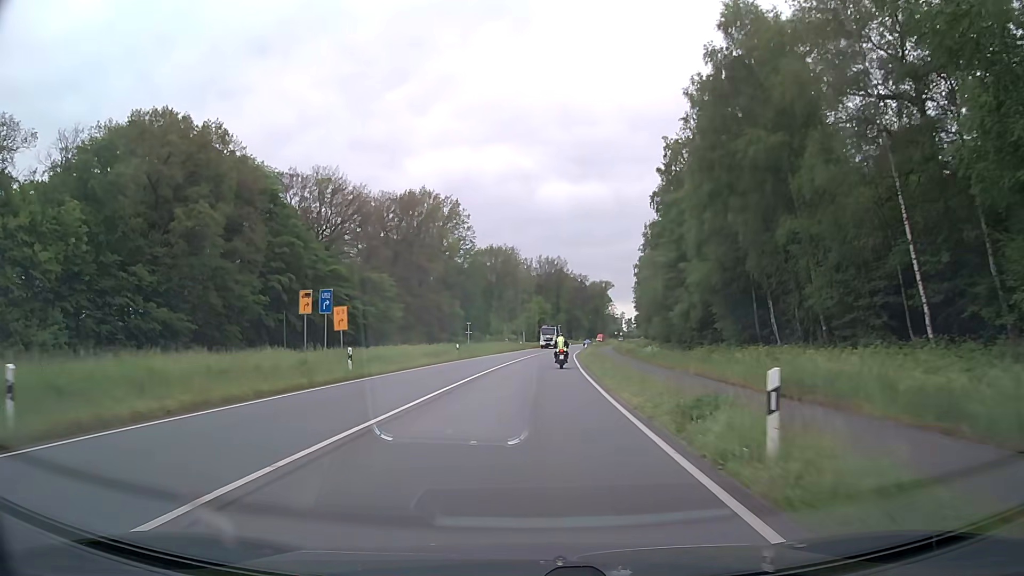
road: primary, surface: asphalt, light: Day
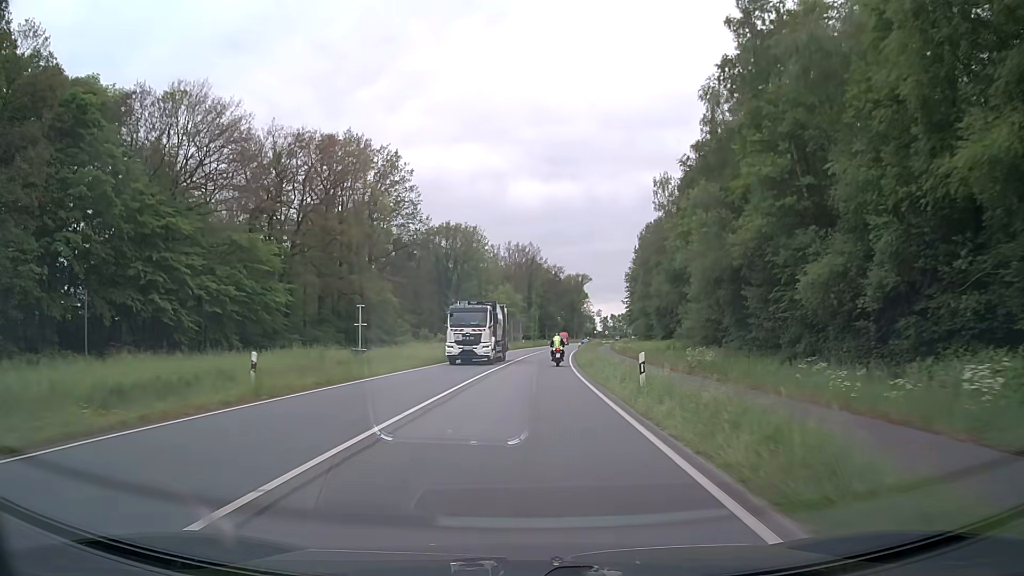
(+1.0, +32.2) m; +3°
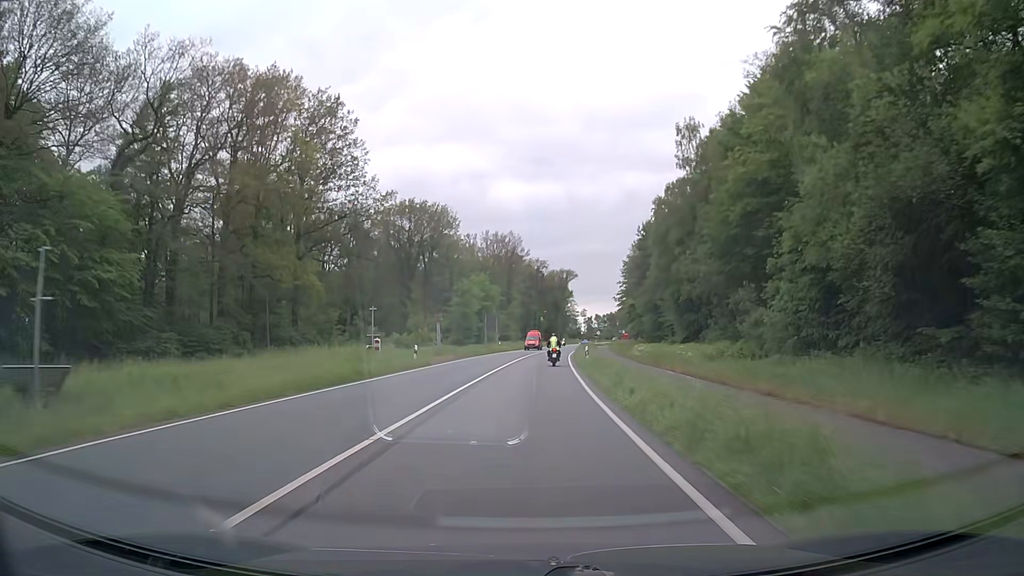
(+0.4, +21.6) m; +2°
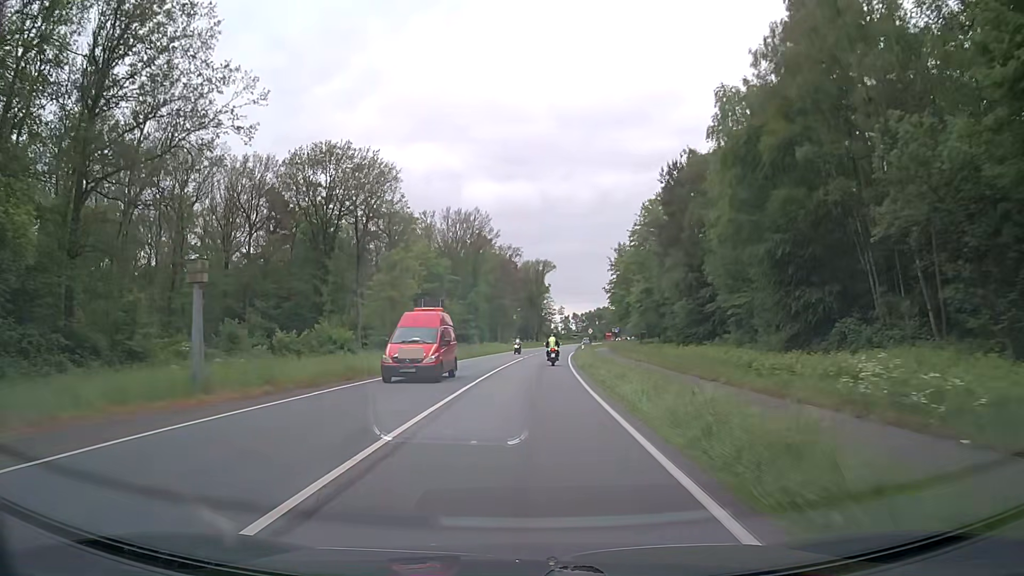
(+0.6, +32.6) m; +2°
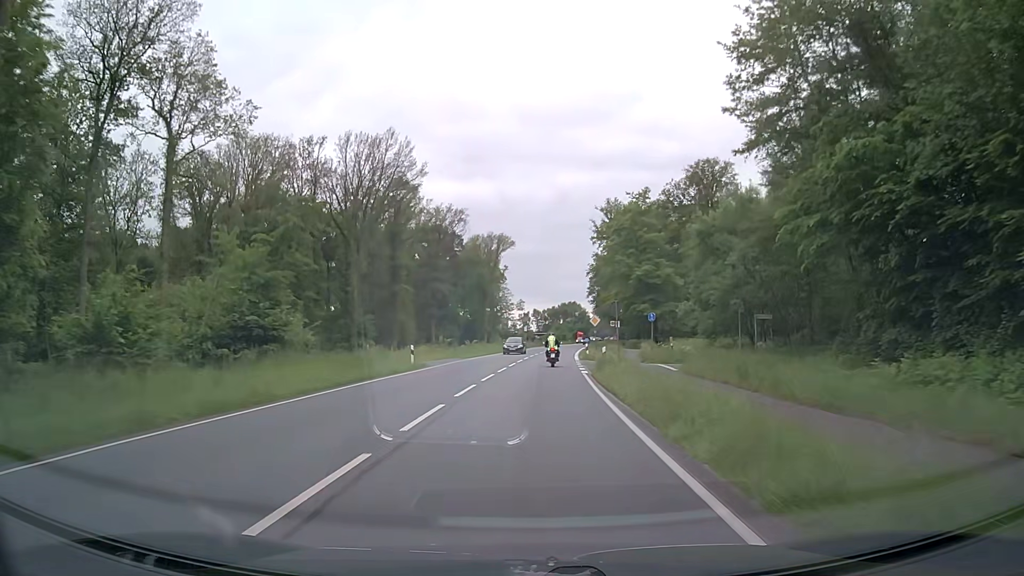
(+1.8, +54.5) m; +4°
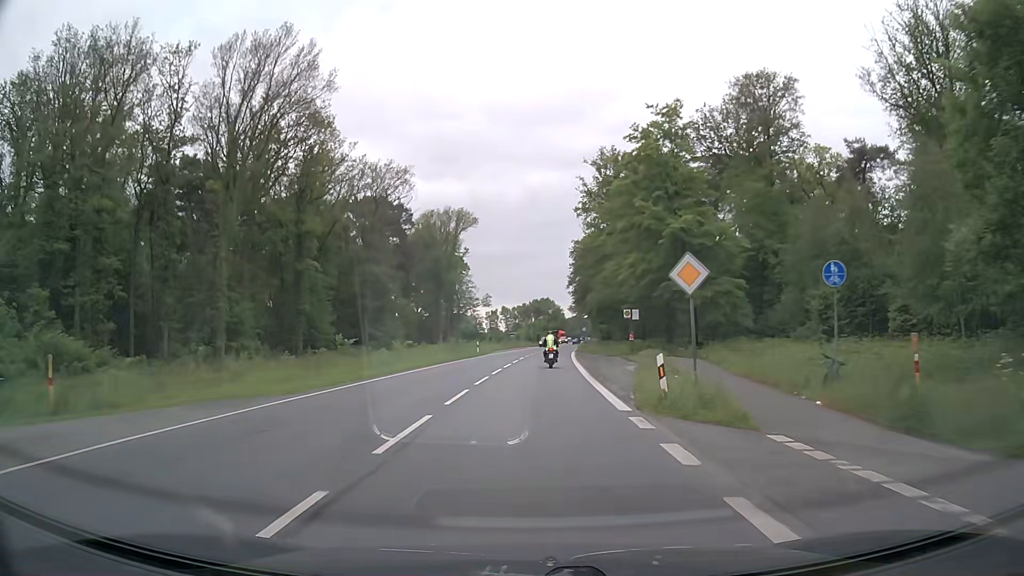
(+0.7, +32.2) m; +3°
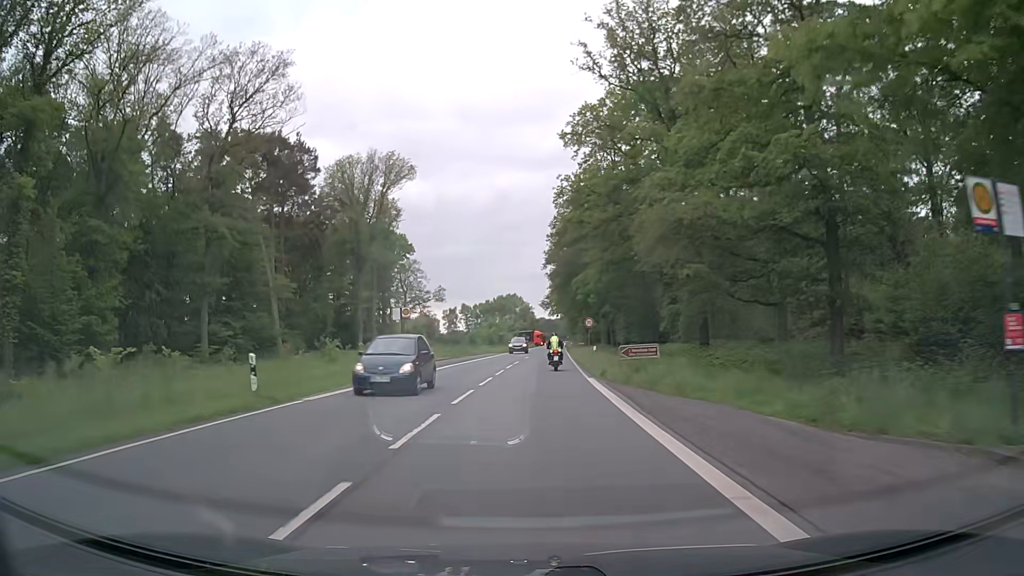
(+0.6, +41.7) m; +2°
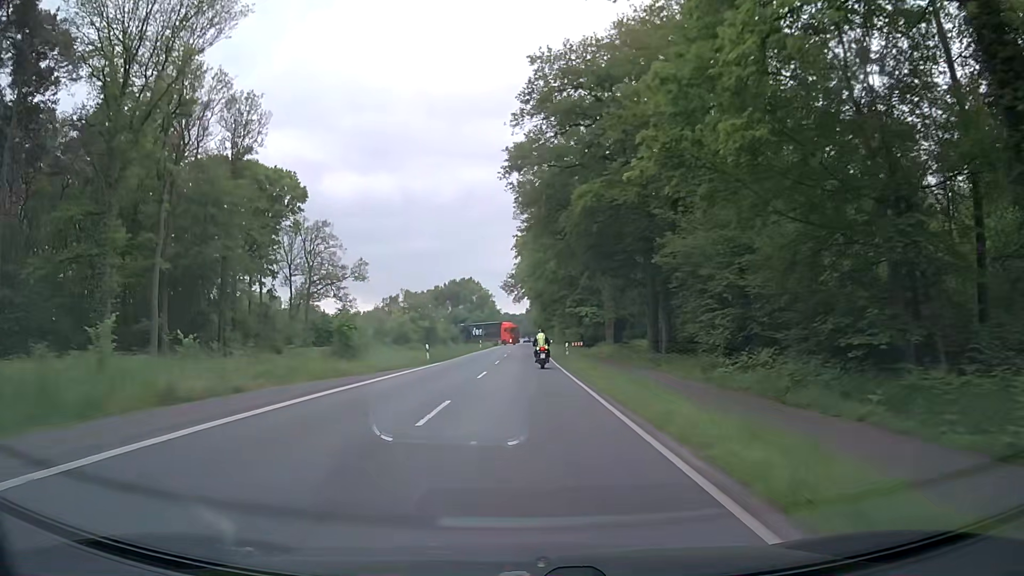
(+1.4, +52.2) m; +3°
(0, +10) (0, +20) (0, +30) (0, +40) (+1, +50) (+1, +60) (+1, +70) (+1, +80) (+1, +90) (+1, +100) m
